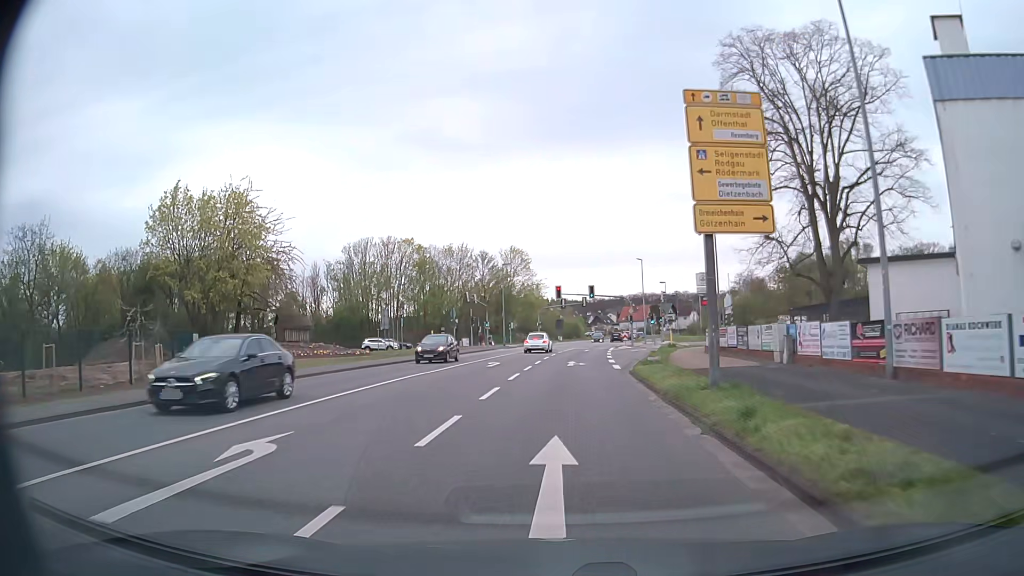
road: secondary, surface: asphalt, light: Day
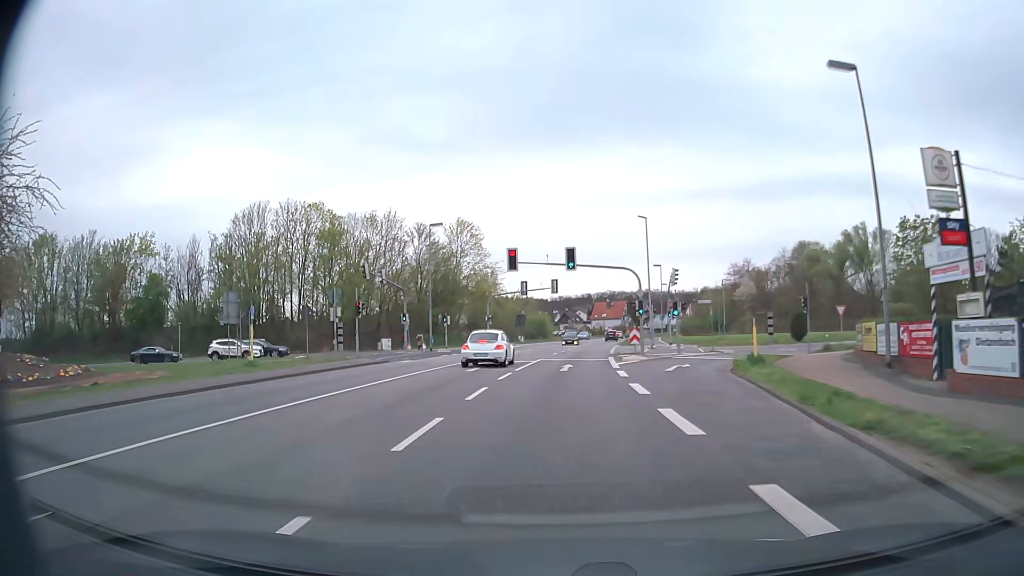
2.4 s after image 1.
(+0.8, +30.2) m; +3°
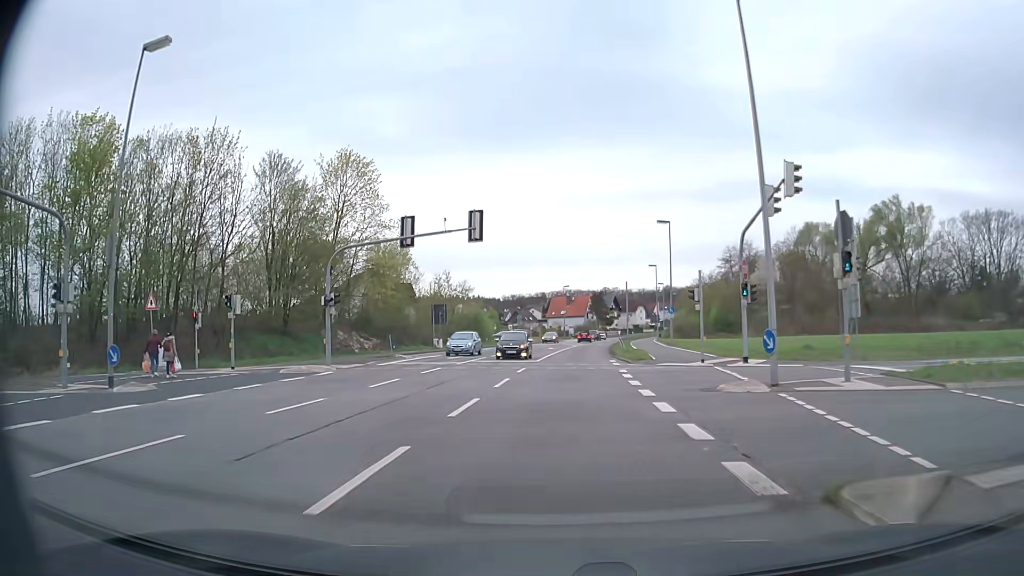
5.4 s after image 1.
(+1.4, +37.4) m; +4°
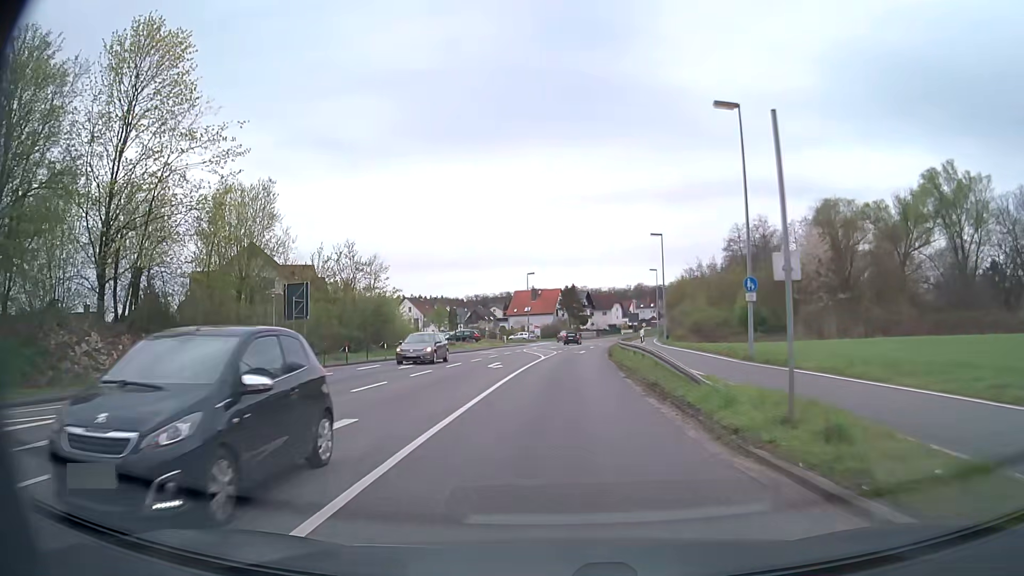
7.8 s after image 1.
(+0.7, +29.7) m; +3°
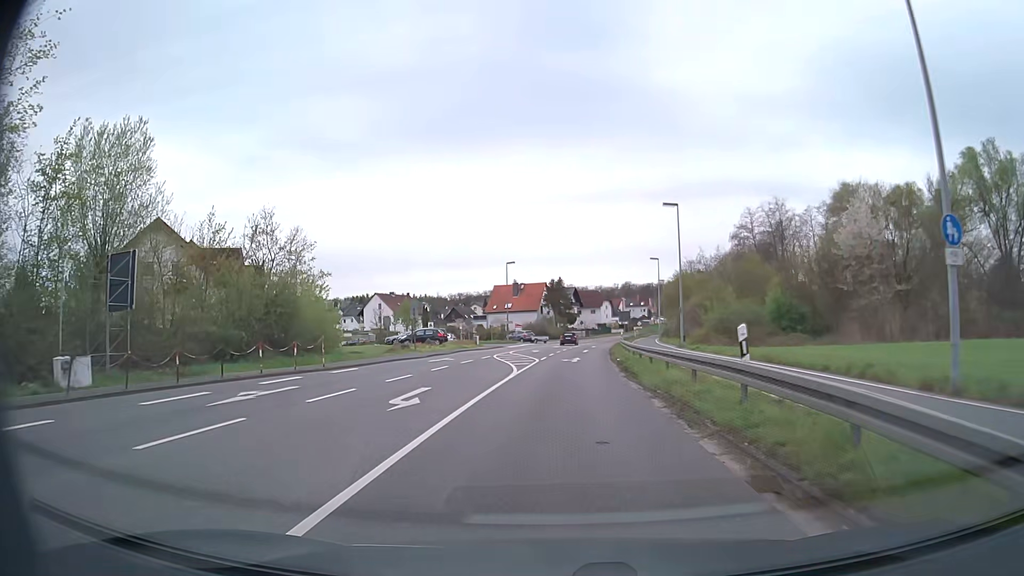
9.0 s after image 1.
(+0.1, +14.8) m; +1°
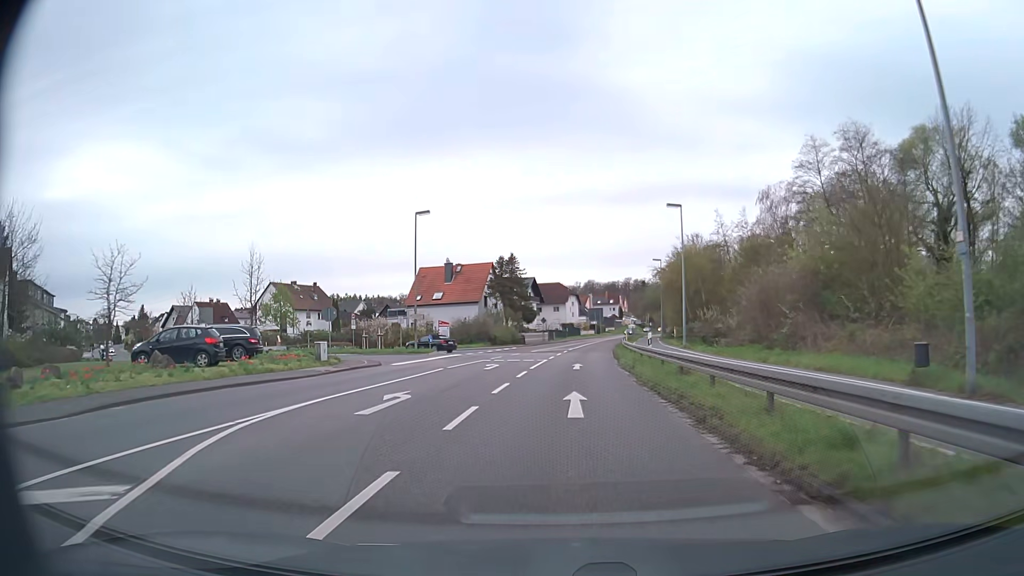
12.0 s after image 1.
(+1.4, +37.0) m; +4°
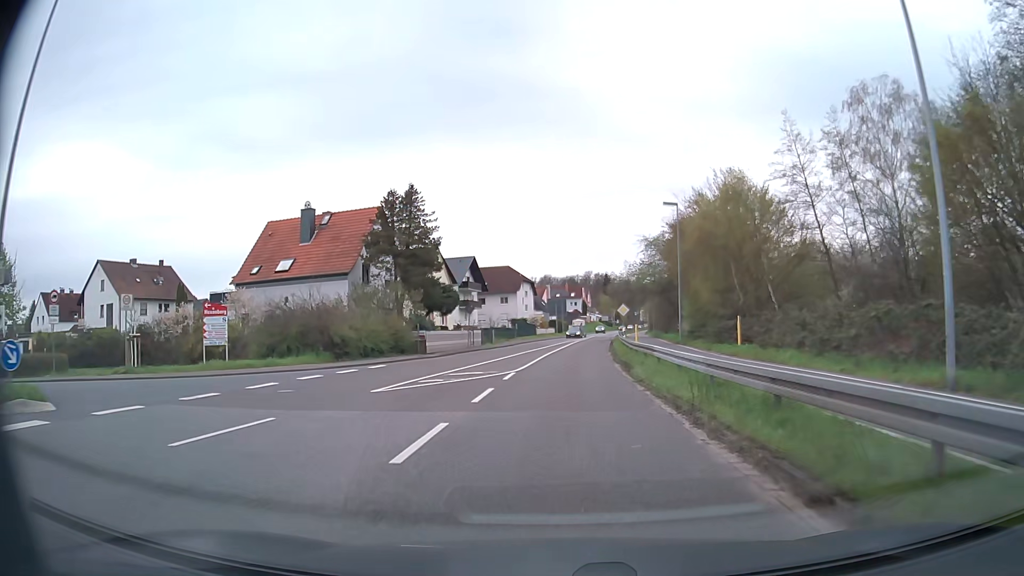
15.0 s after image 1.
(+1.3, +37.0) m; +4°
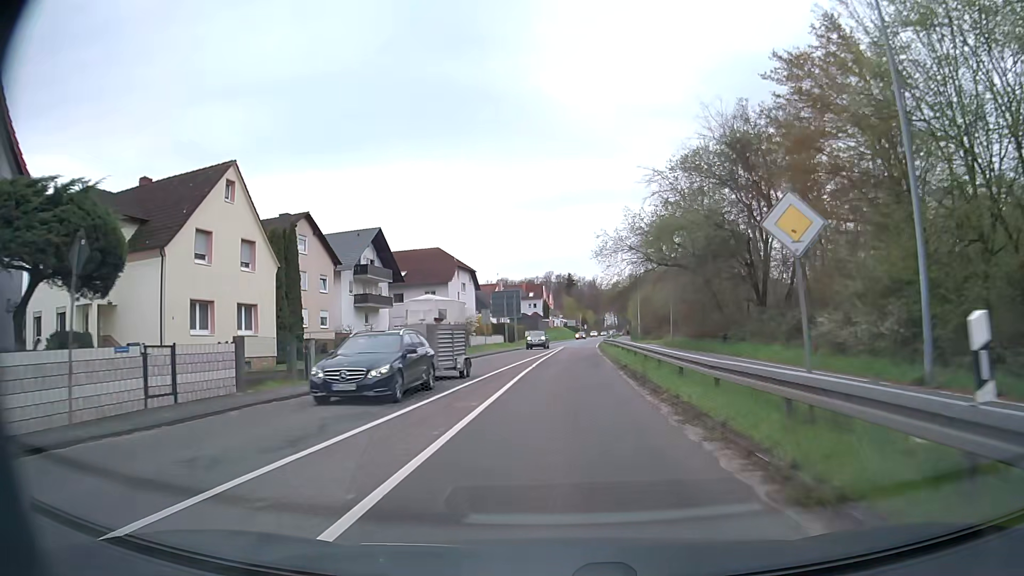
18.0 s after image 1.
(+1.1, +36.9) m; +3°
(0, +10) (0, +20) (+1, +30) (+1, +40) (+1, +50) (+2, +60) (+2, +70) (+3, +80) (+4, +90) (+5, +100) m
